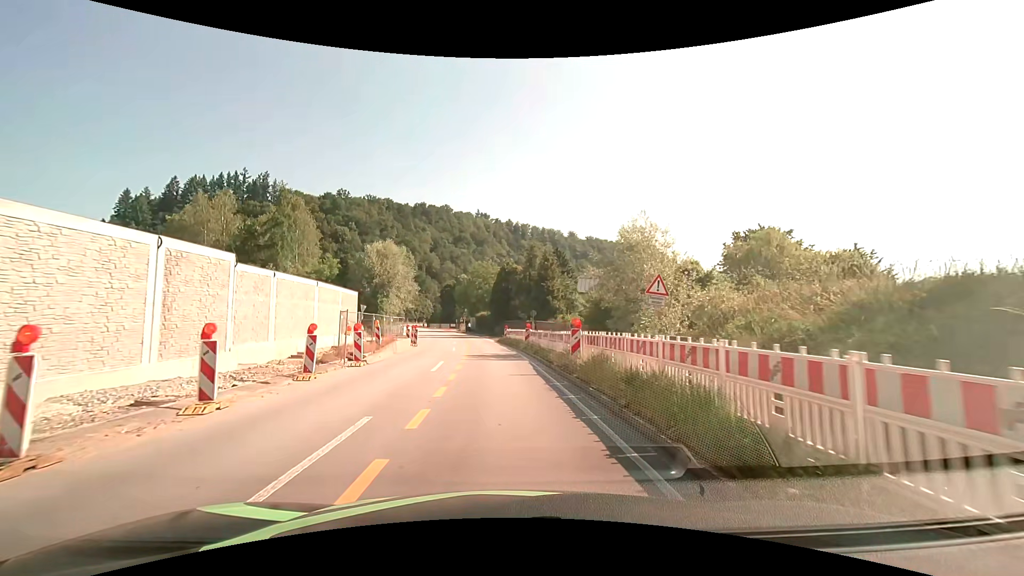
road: primary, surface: asphalt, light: Day
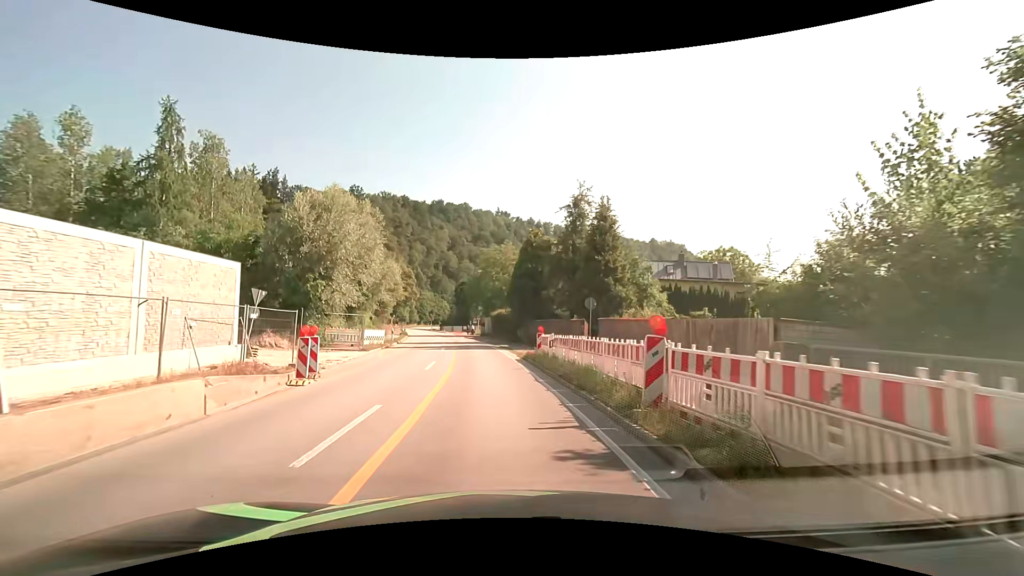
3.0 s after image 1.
(-0.6, +22.4) m; -3°
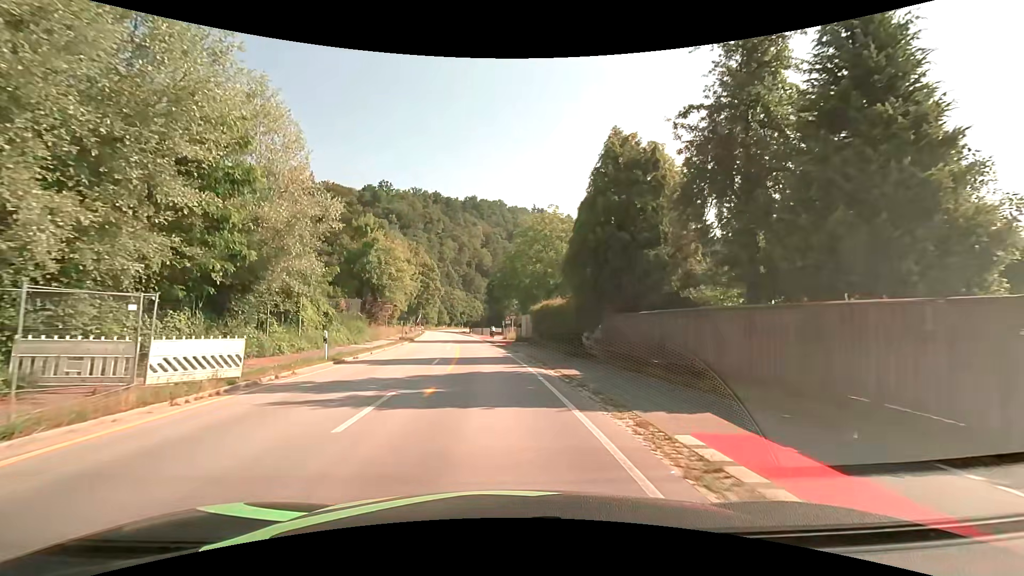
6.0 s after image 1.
(-0.8, +22.4) m; -4°
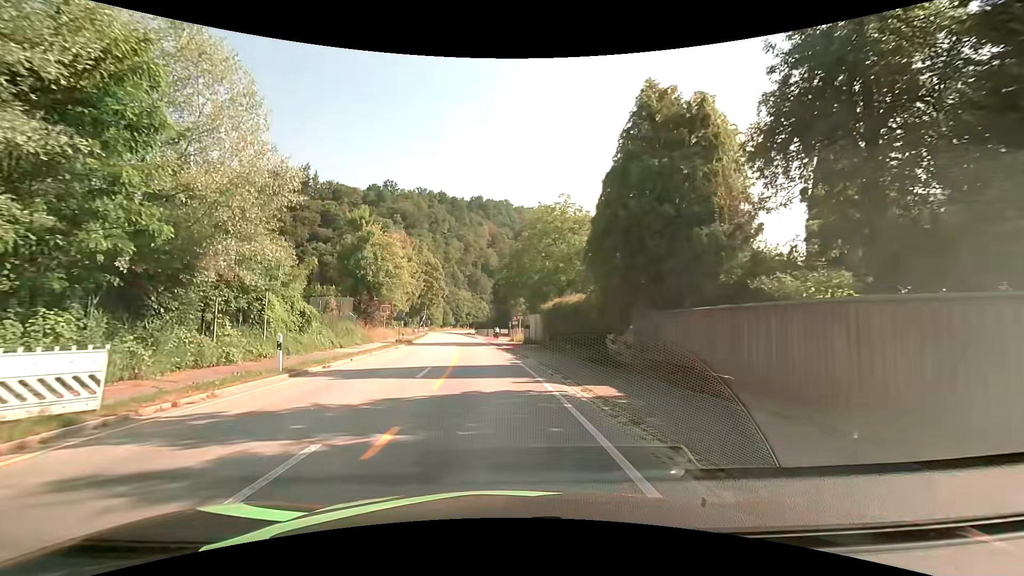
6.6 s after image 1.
(0.0, +4.5) m; 0°
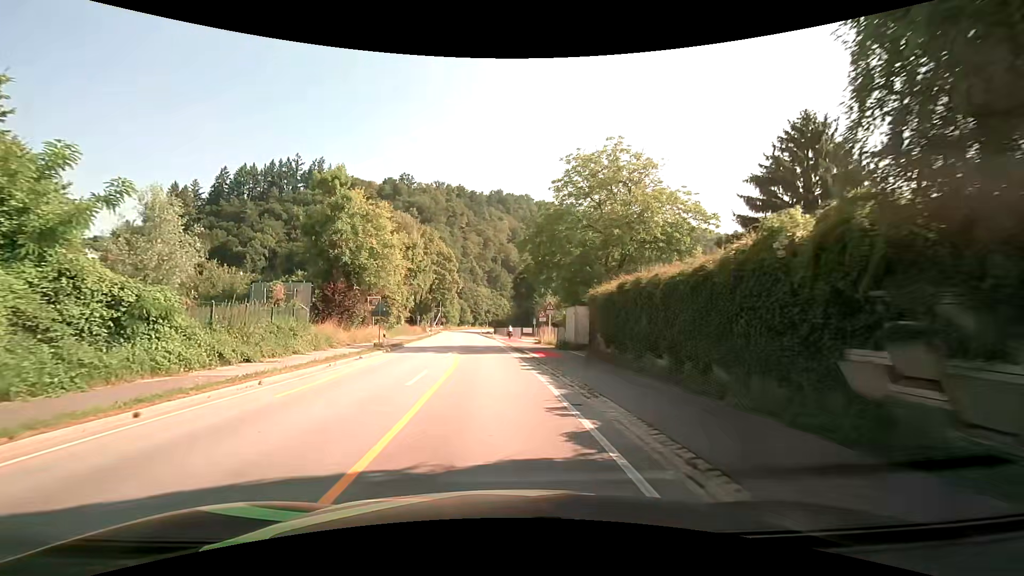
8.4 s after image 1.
(-0.3, +13.9) m; -3°
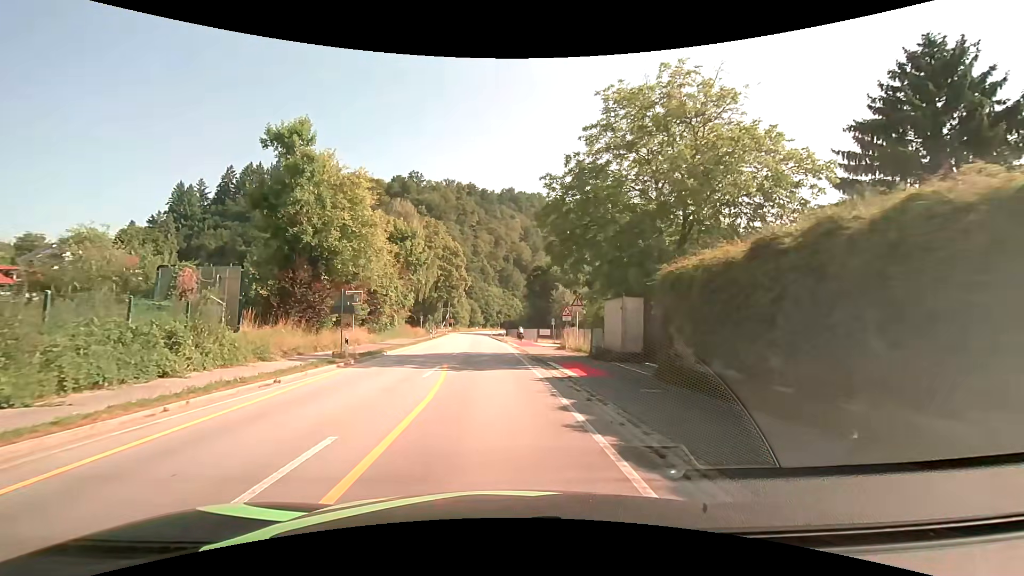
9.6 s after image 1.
(0.0, +9.4) m; -1°
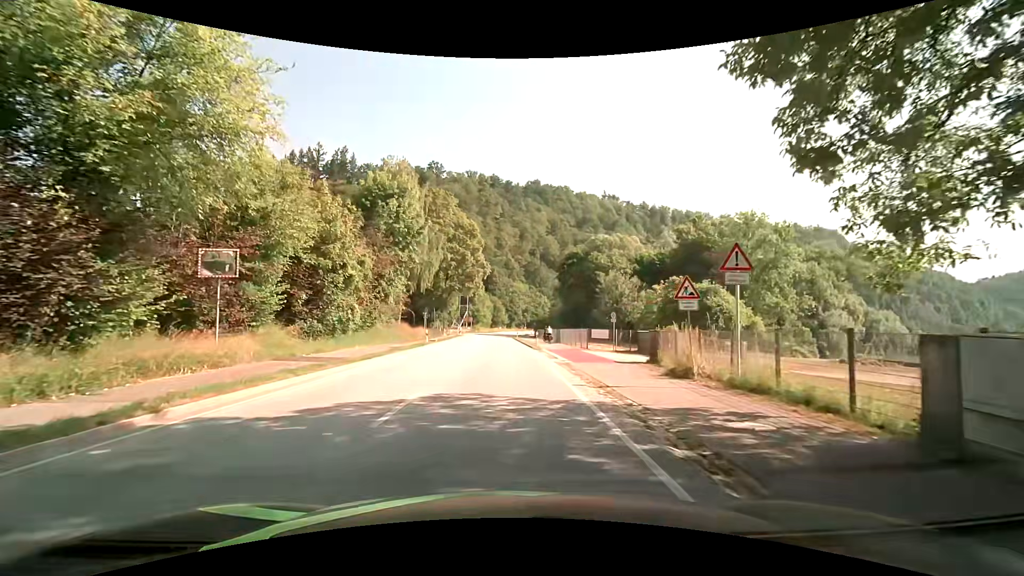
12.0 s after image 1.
(-0.4, +19.6) m; -2°
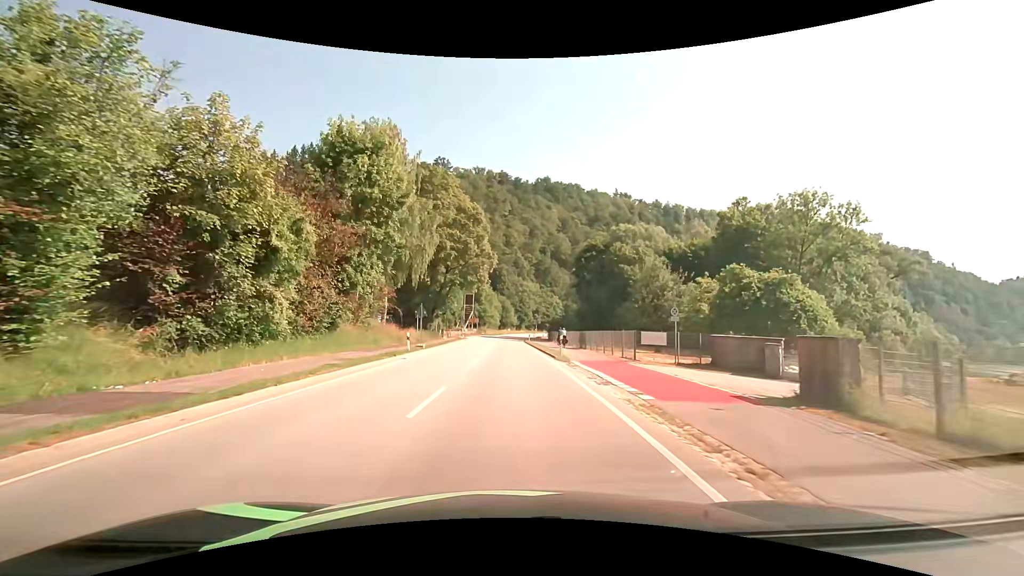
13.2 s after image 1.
(-0.1, +11.0) m; -1°
(0, +10) (0, +20) (0, +30) (0, +40) (0, +50) (0, +60) (0, +70) (+1, +80) (+1, +90) (+2, +100) m
